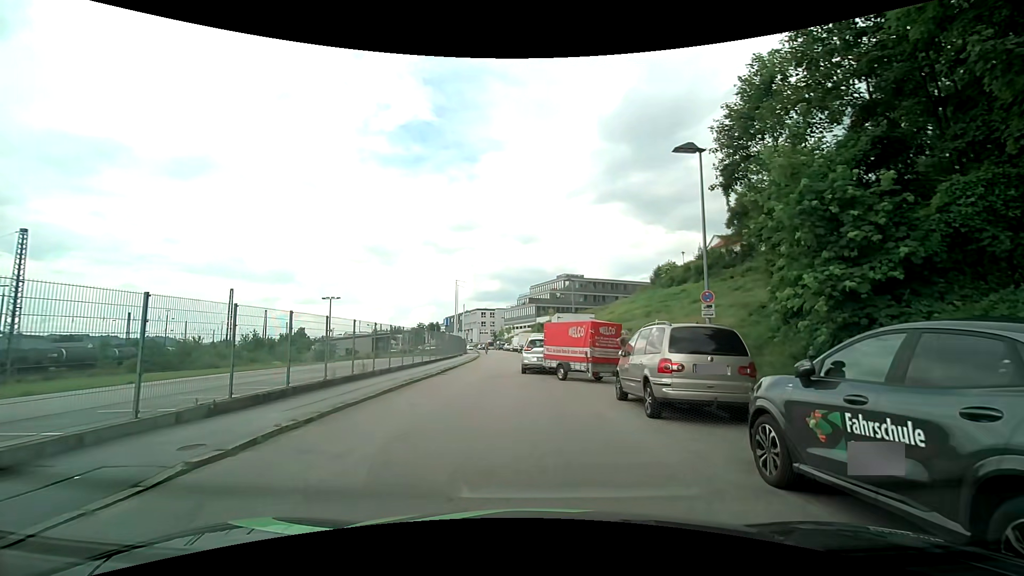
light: Day
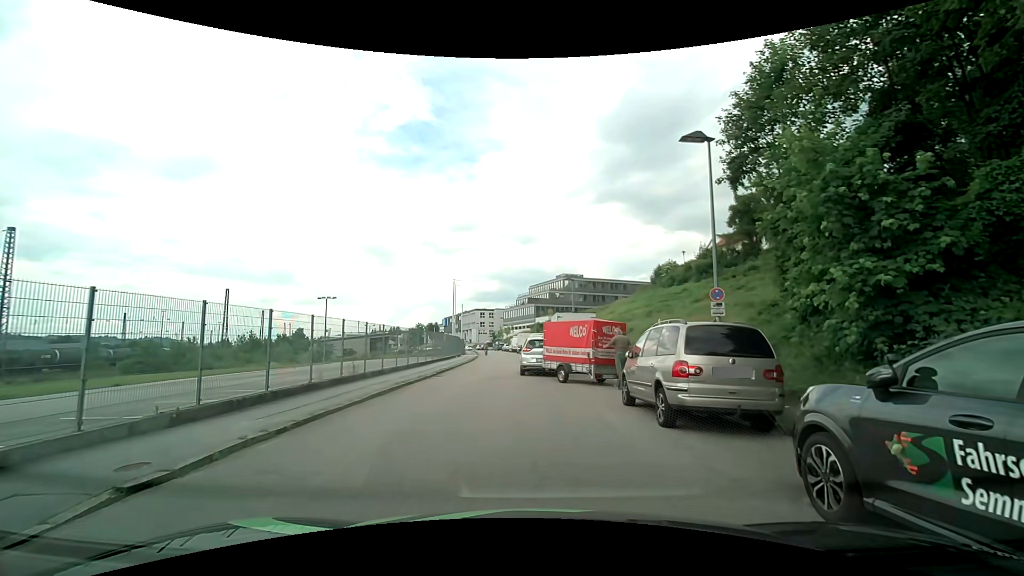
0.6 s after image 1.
(0.0, +0.9) m; 0°
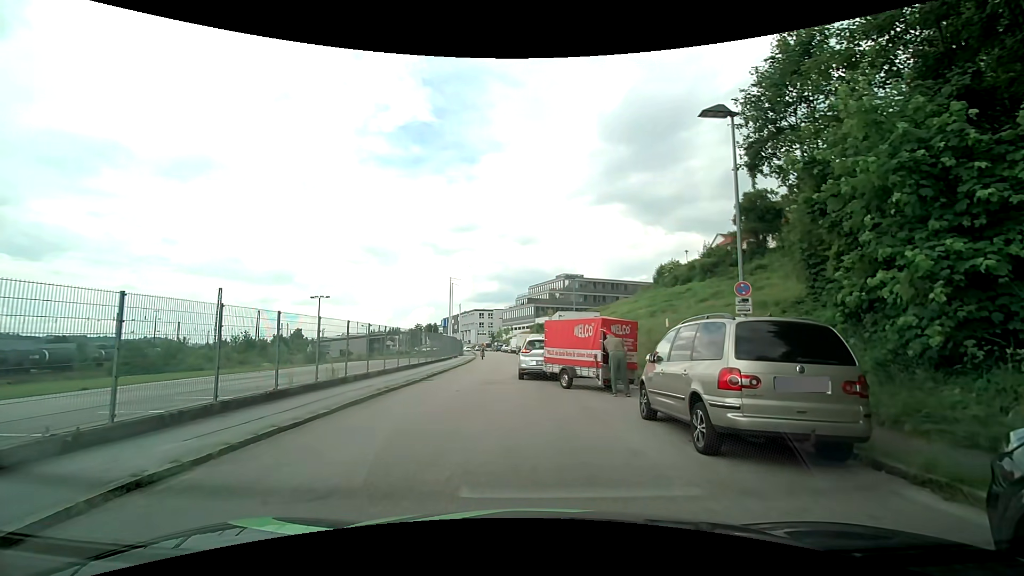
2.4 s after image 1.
(0.0, +1.9) m; 0°
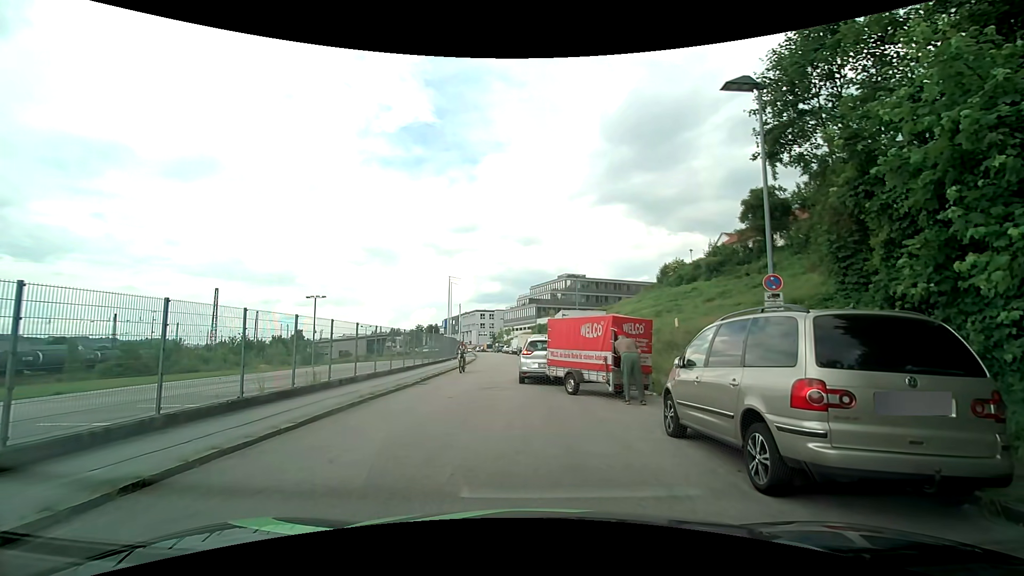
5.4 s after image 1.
(0.0, +1.6) m; 0°
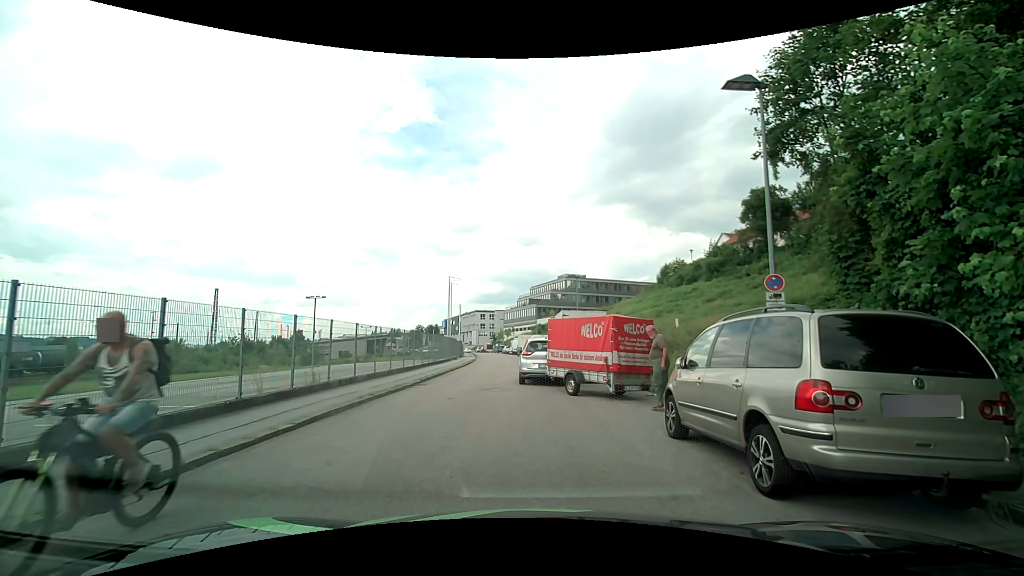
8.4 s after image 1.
(0.0, +0.2) m; 0°
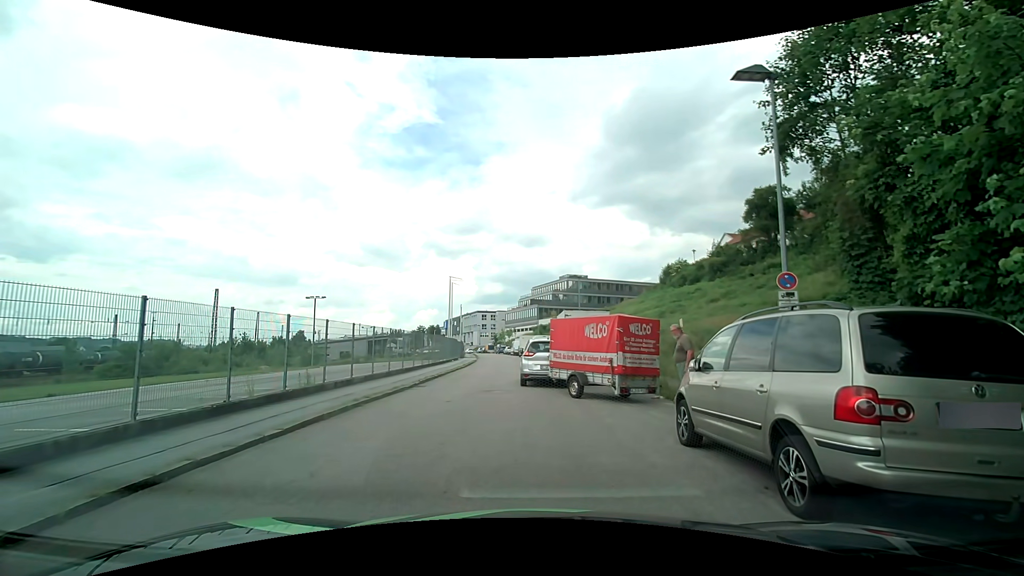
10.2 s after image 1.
(0.0, +0.4) m; 0°
